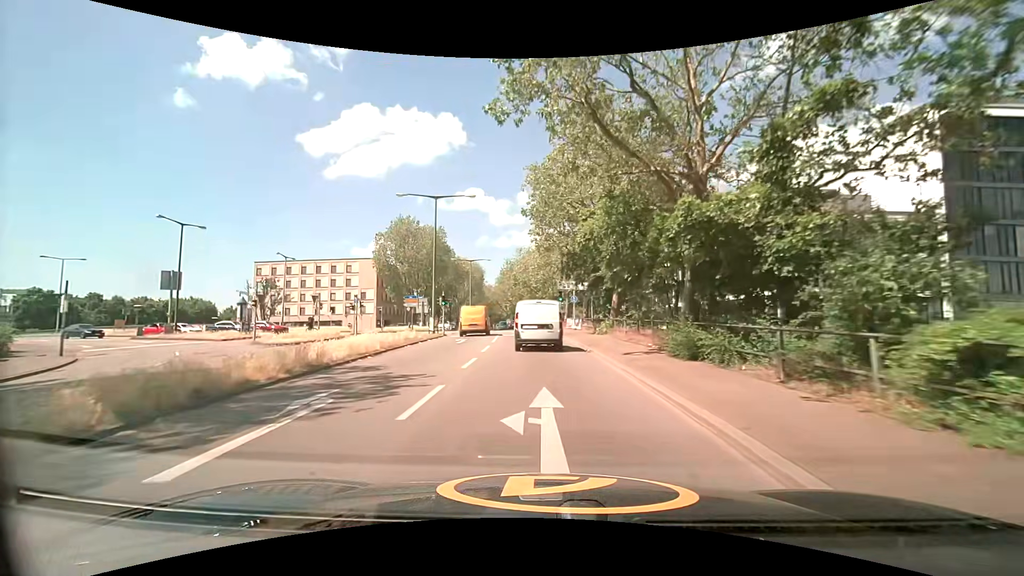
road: secondary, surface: asphalt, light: Day
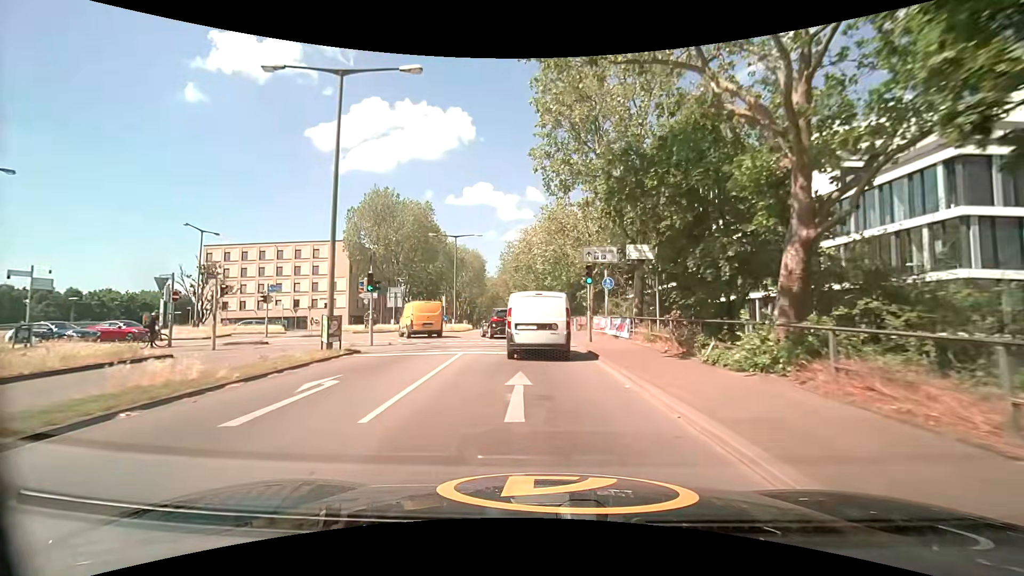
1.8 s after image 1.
(-0.3, +18.2) m; -2°
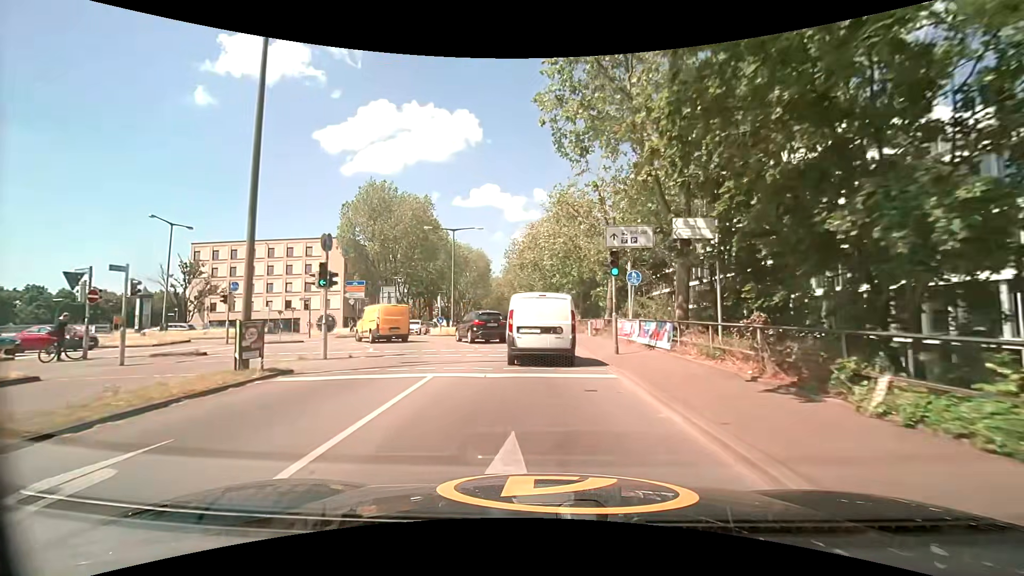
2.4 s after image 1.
(+0.1, +5.3) m; 0°
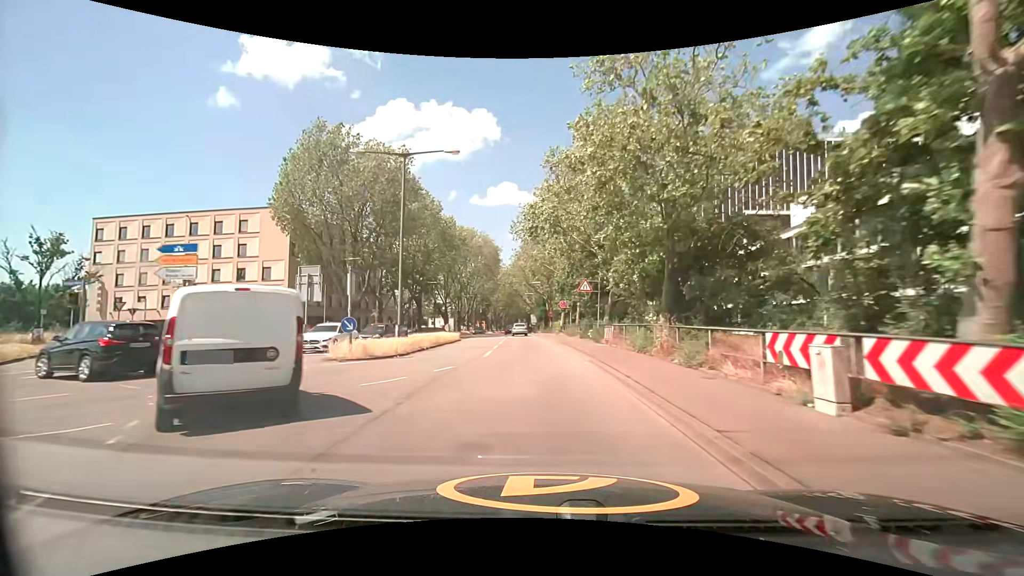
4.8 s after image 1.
(-0.5, +22.9) m; -2°
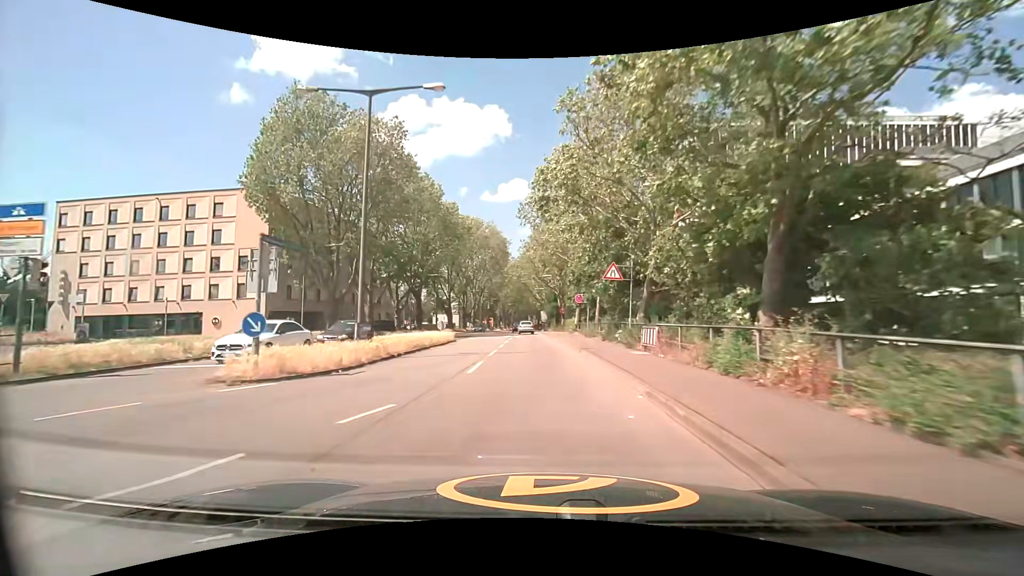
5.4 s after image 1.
(0.0, +7.1) m; -1°
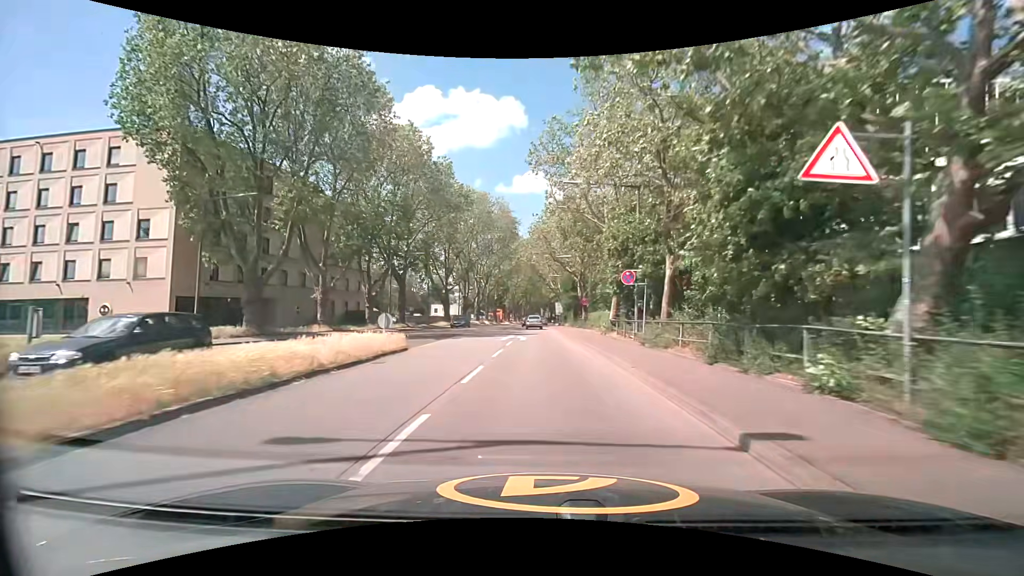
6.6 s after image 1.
(-0.2, +15.2) m; -1°
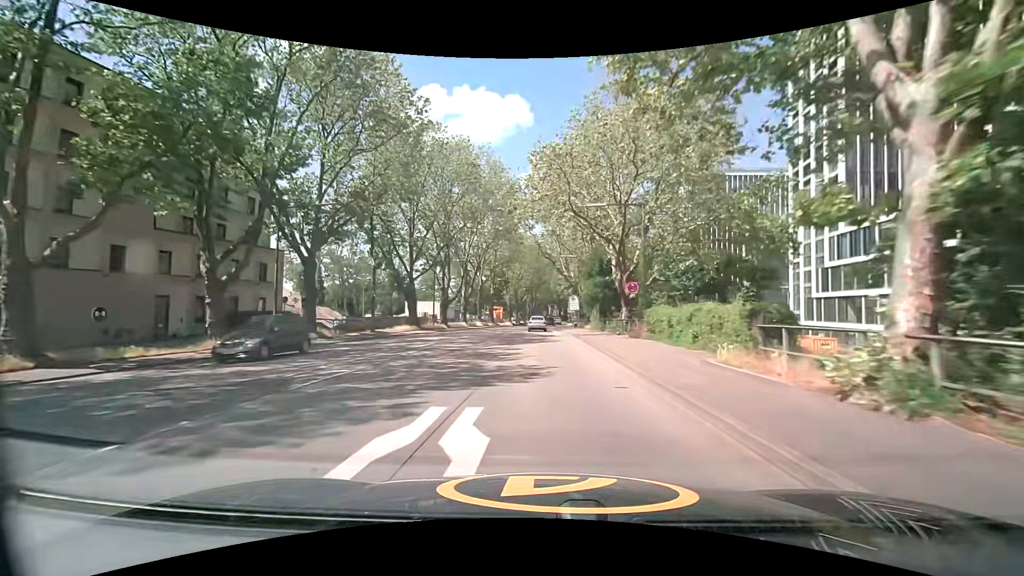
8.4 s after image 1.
(-0.3, +24.2) m; -1°
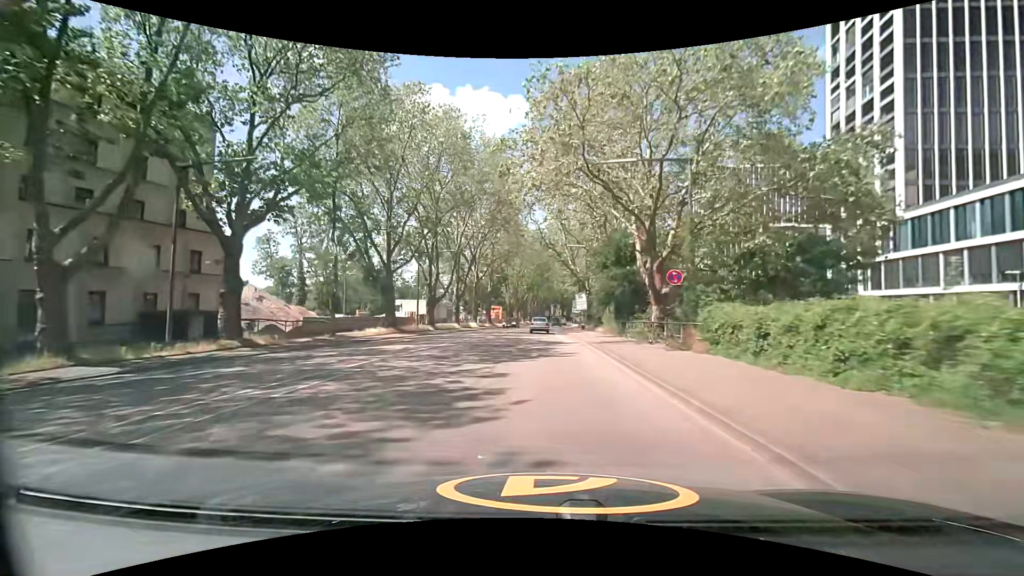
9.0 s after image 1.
(-0.1, +8.5) m; 0°
